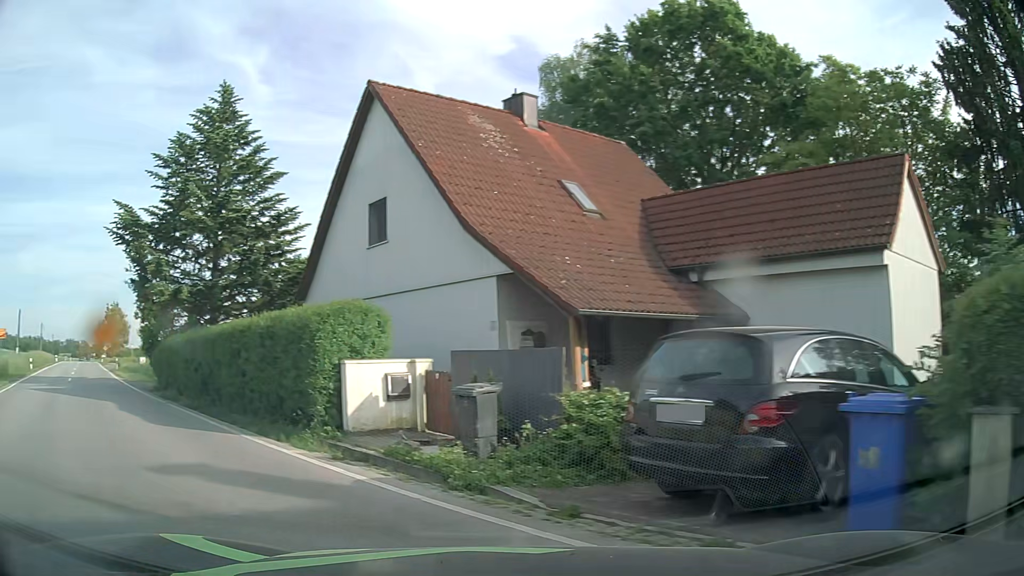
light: Day
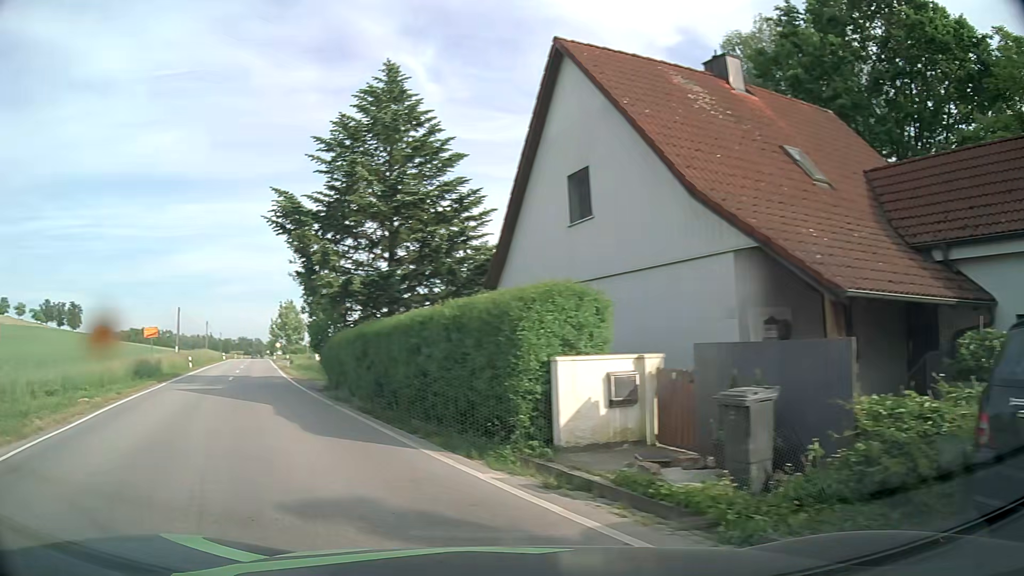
(-0.3, +2.3) m; -16°
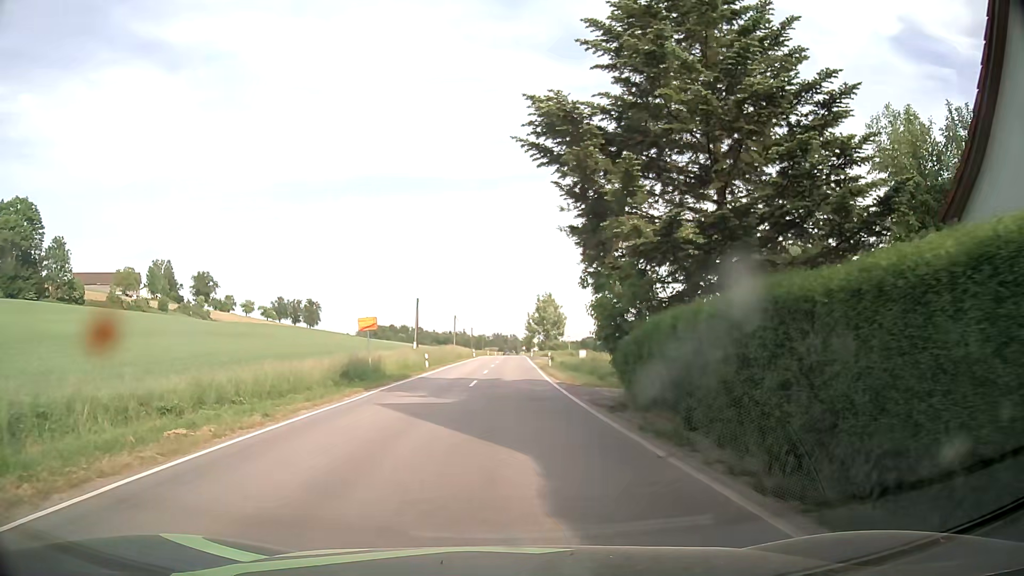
(-2.8, +9.1) m; -23°
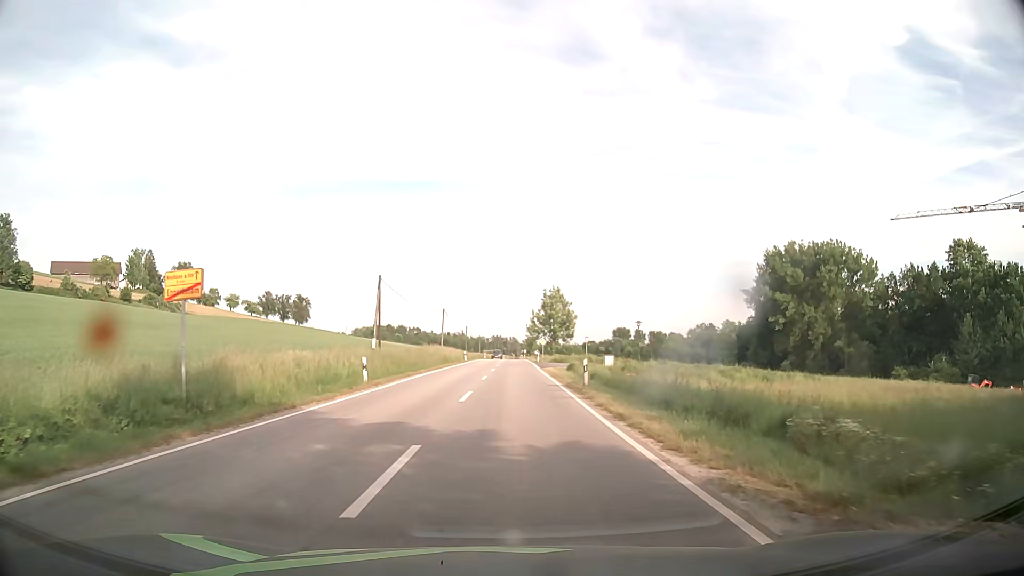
(-0.2, +19.8) m; +1°
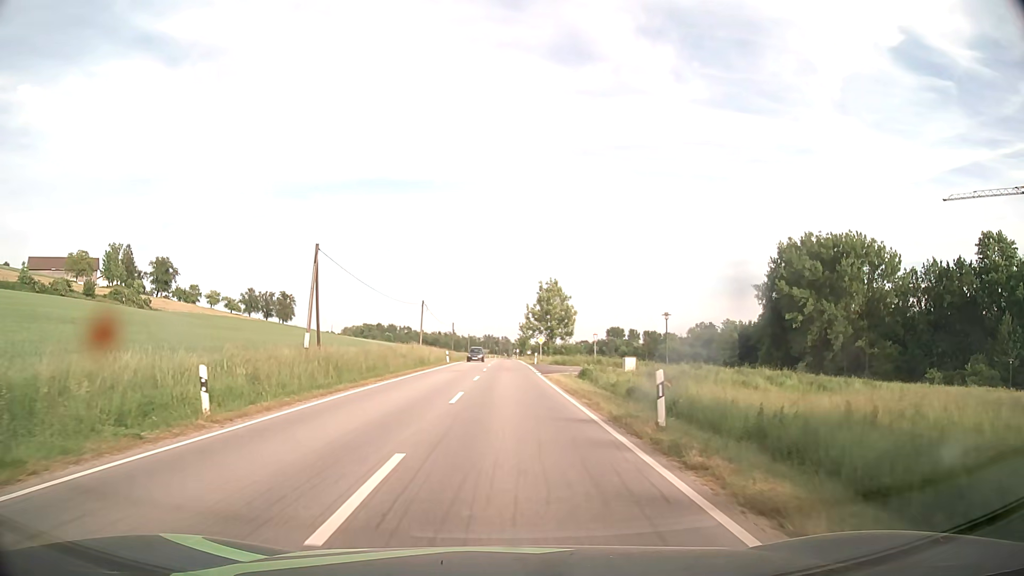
(-0.2, +13.1) m; 0°
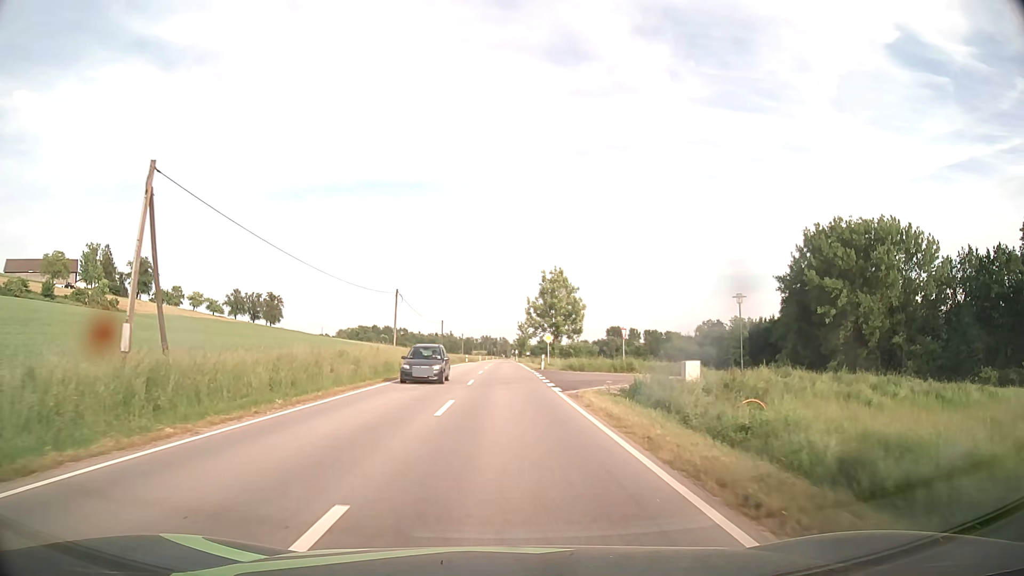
(0.0, +15.1) m; 0°
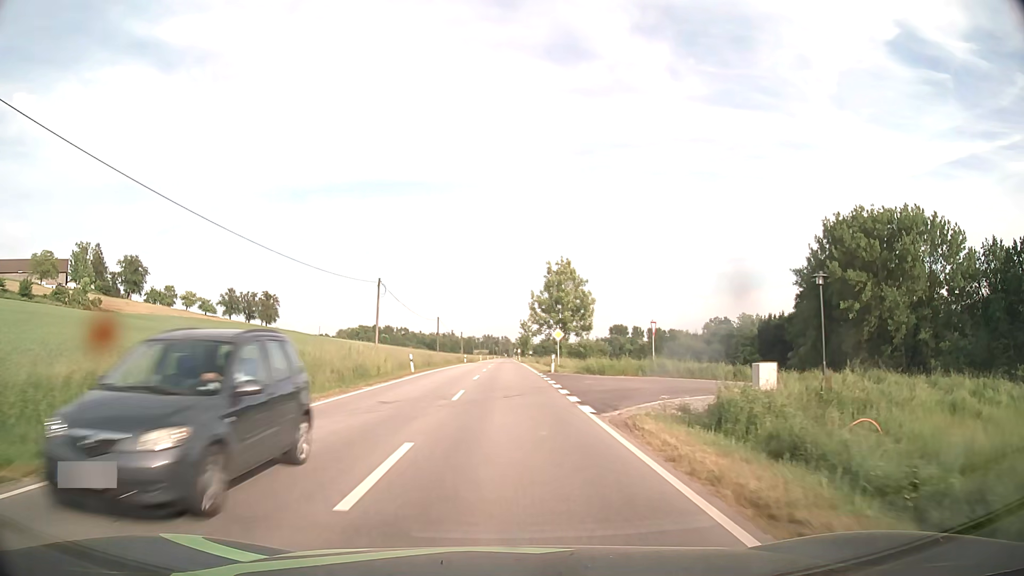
(0.0, +8.3) m; 0°
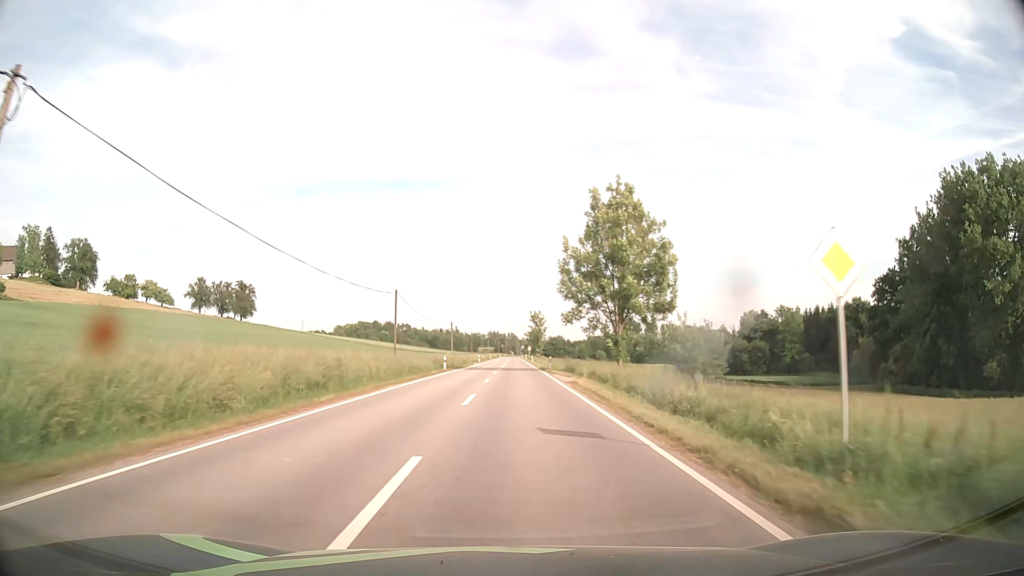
(-0.2, +37.6) m; 0°
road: secondary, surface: asphalt
(0, +10) (0, +20) (0, +30) (0, +40) (0, +50) (0, +60) (+1, +70) (+1, +80) (+1, +90) (+1, +100) m
